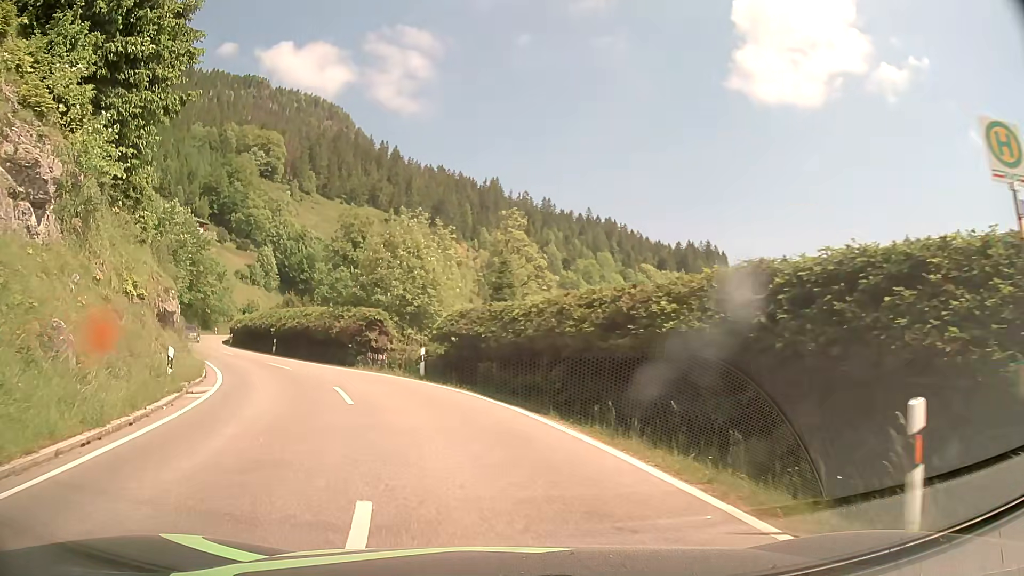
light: Day
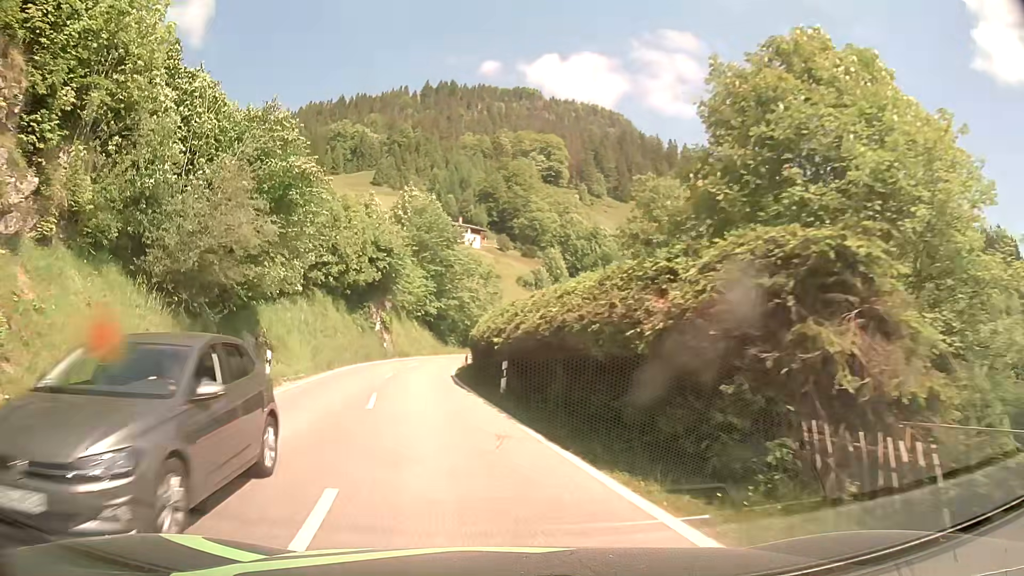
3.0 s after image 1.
(-5.4, +23.7) m; -26°
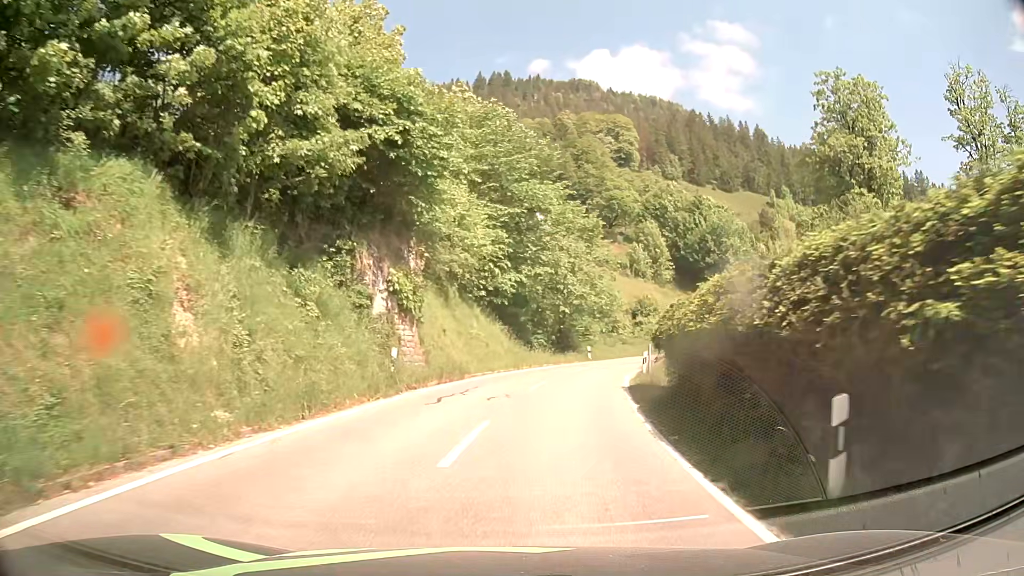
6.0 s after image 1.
(-4.2, +30.9) m; -5°
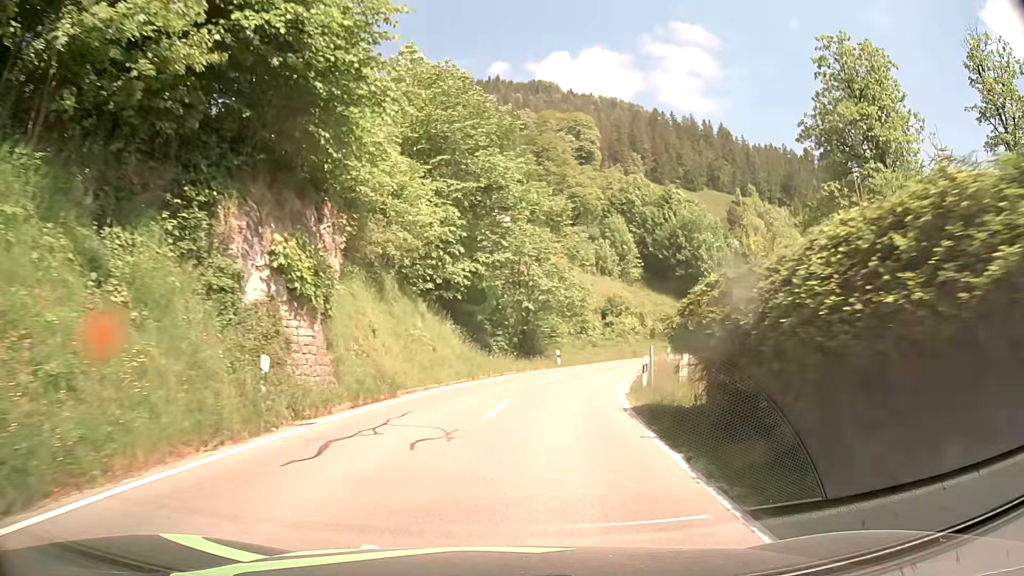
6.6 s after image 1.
(+0.2, +7.0) m; +3°
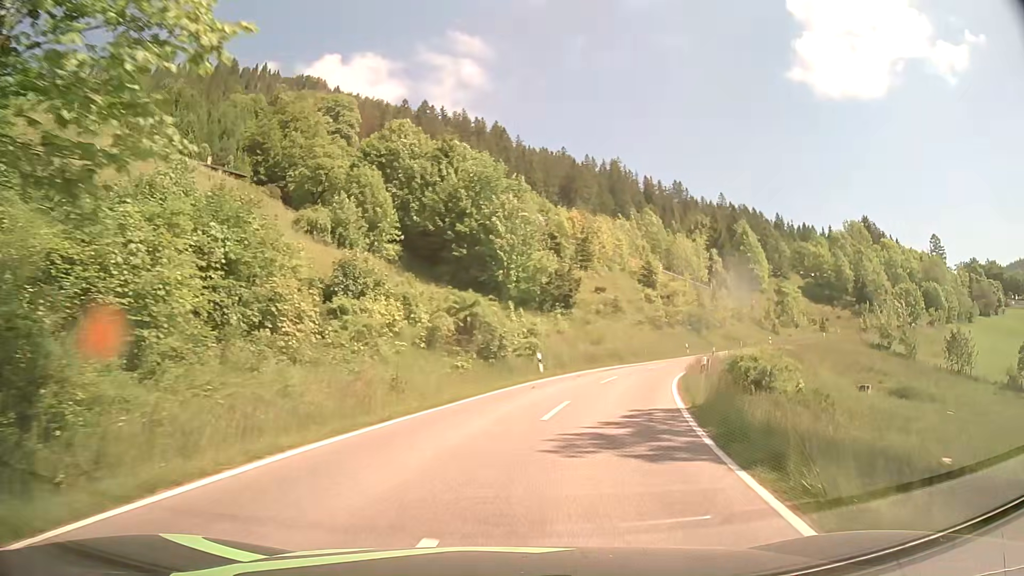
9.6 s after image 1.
(+5.4, +34.7) m; +21°
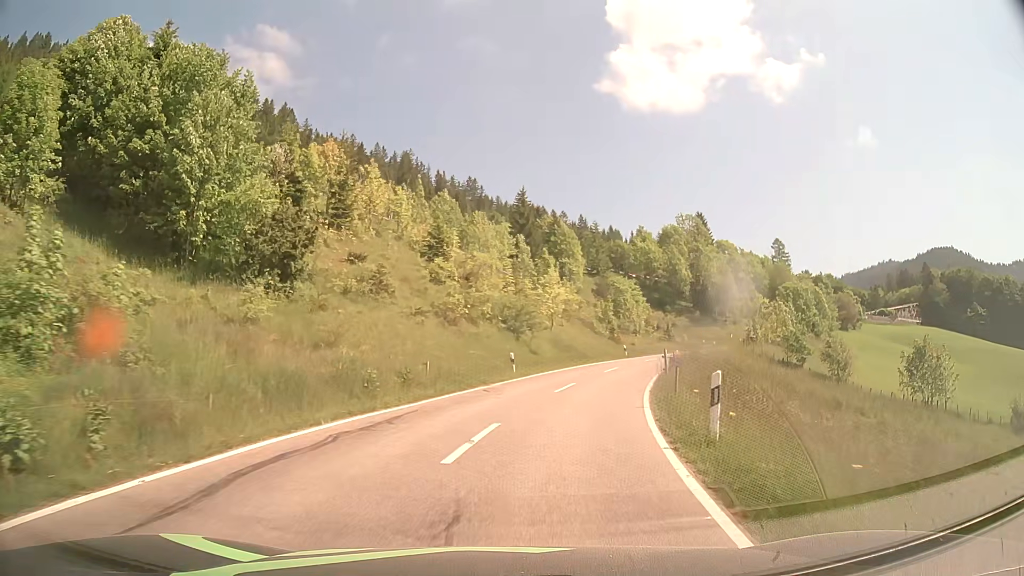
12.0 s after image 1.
(+5.5, +27.9) m; +19°
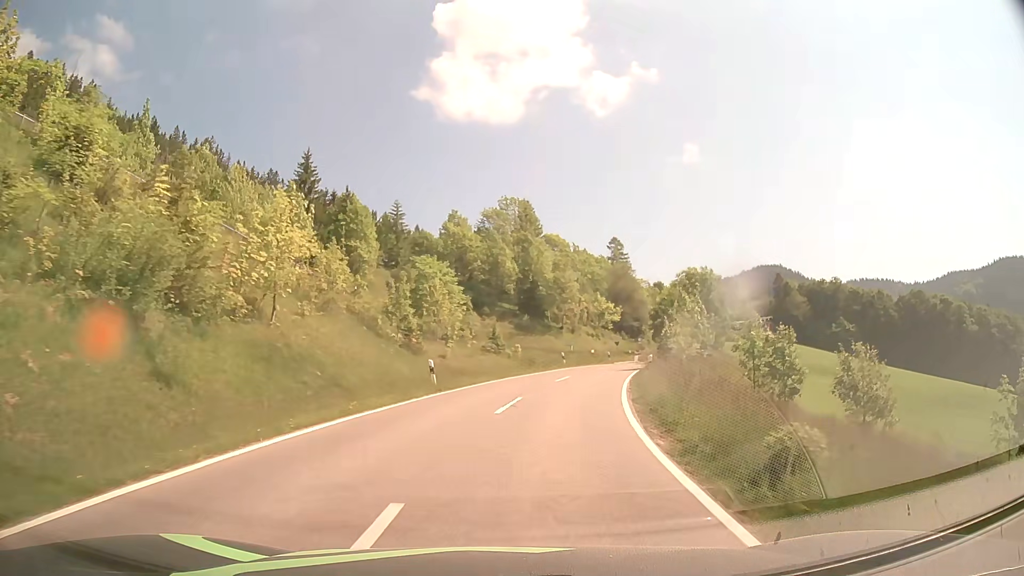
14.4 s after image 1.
(+4.8, +29.4) m; +17°
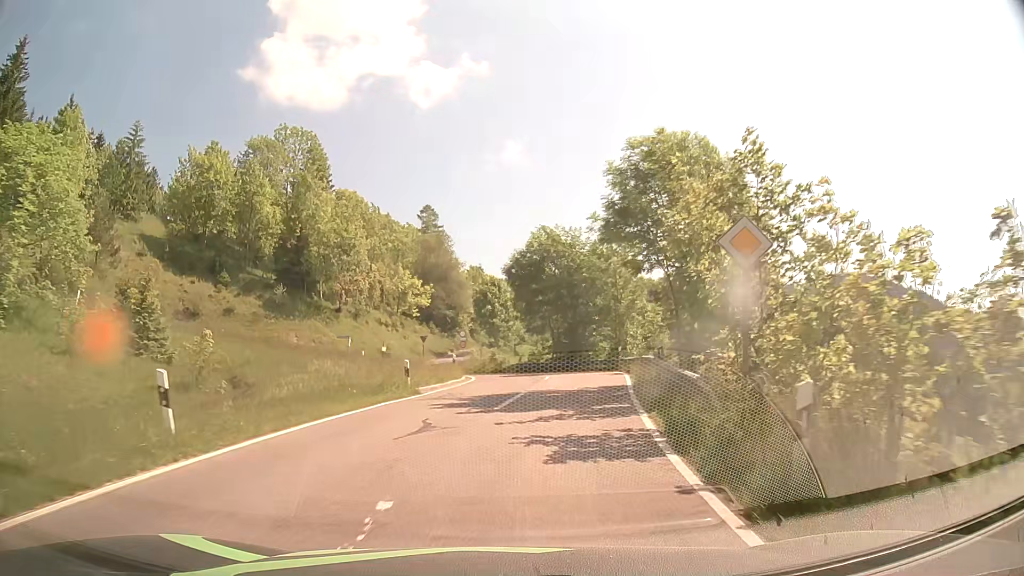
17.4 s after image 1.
(+5.1, +35.1) m; +17°
